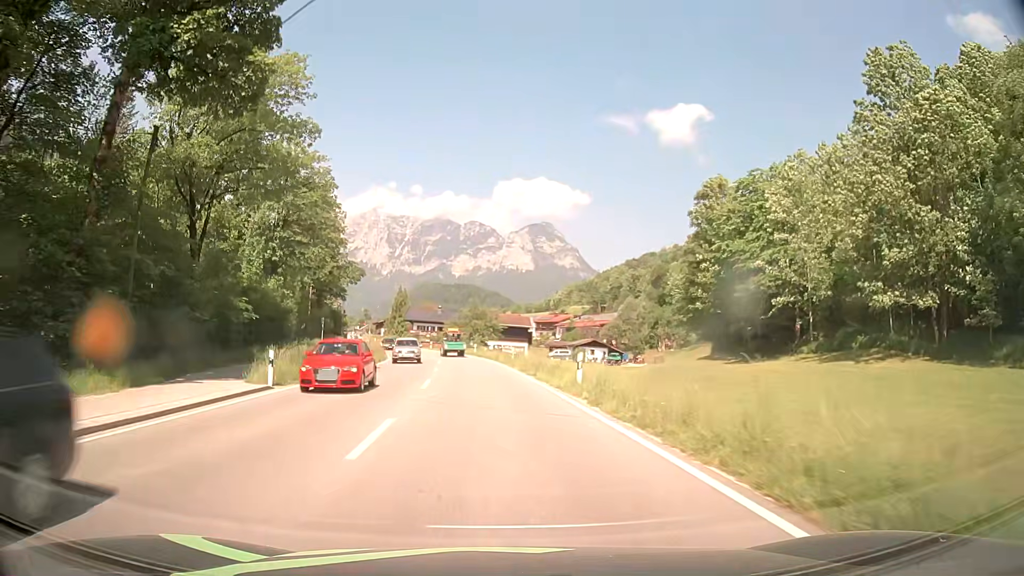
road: primary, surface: asphalt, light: Day
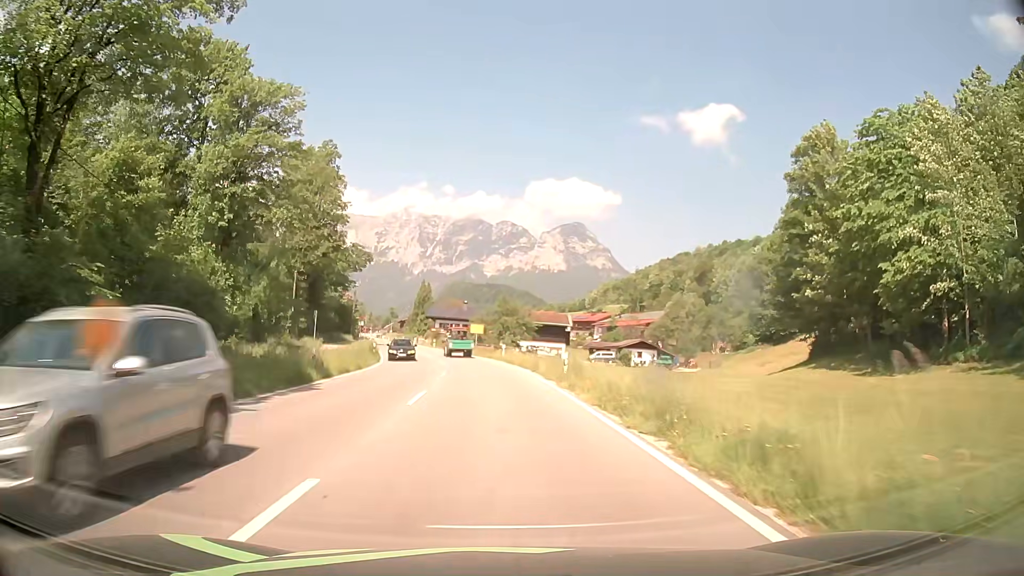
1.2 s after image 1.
(-0.6, +17.4) m; -3°
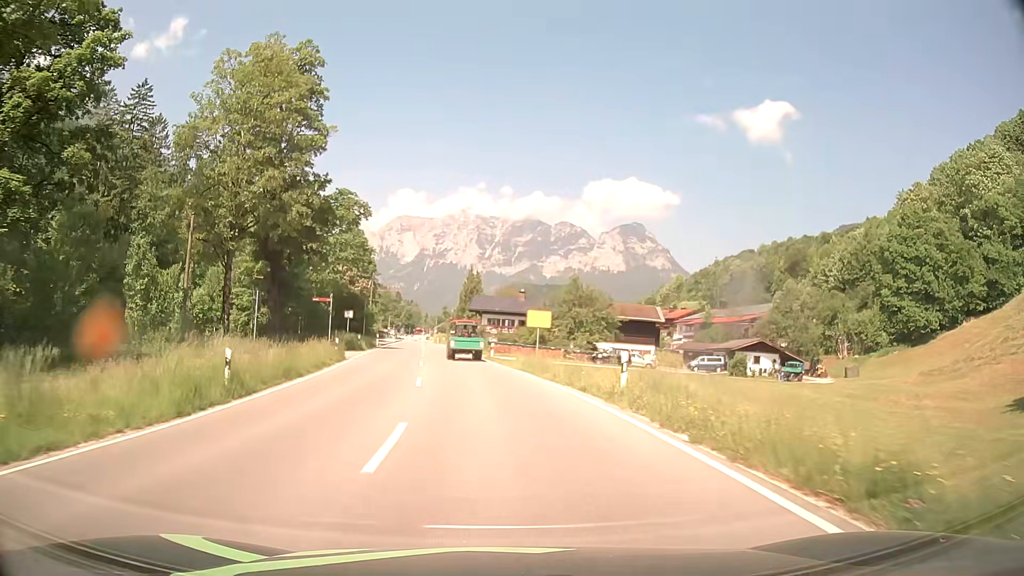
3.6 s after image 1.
(-1.2, +31.5) m; -5°
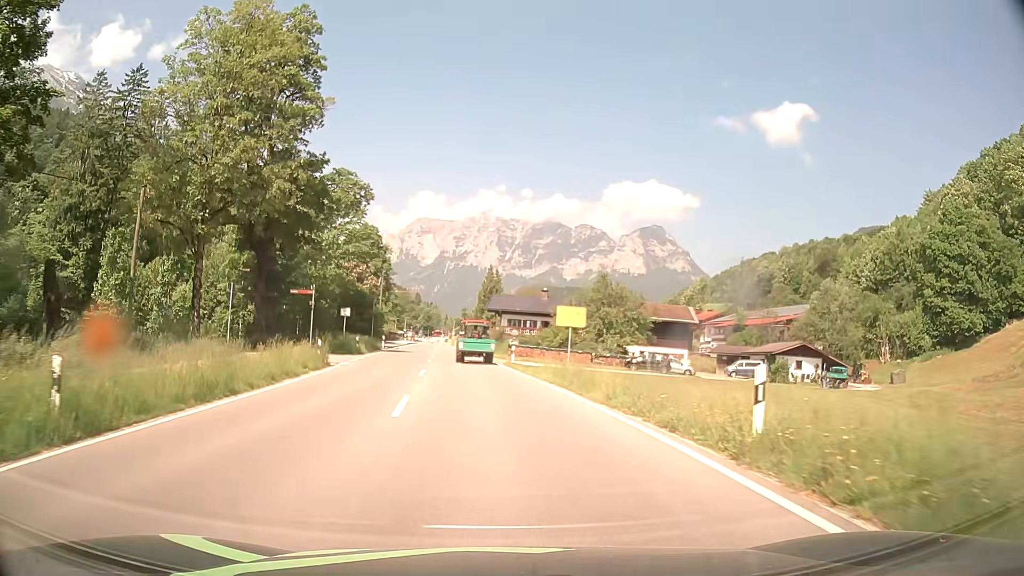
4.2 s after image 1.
(-0.1, +7.2) m; -2°
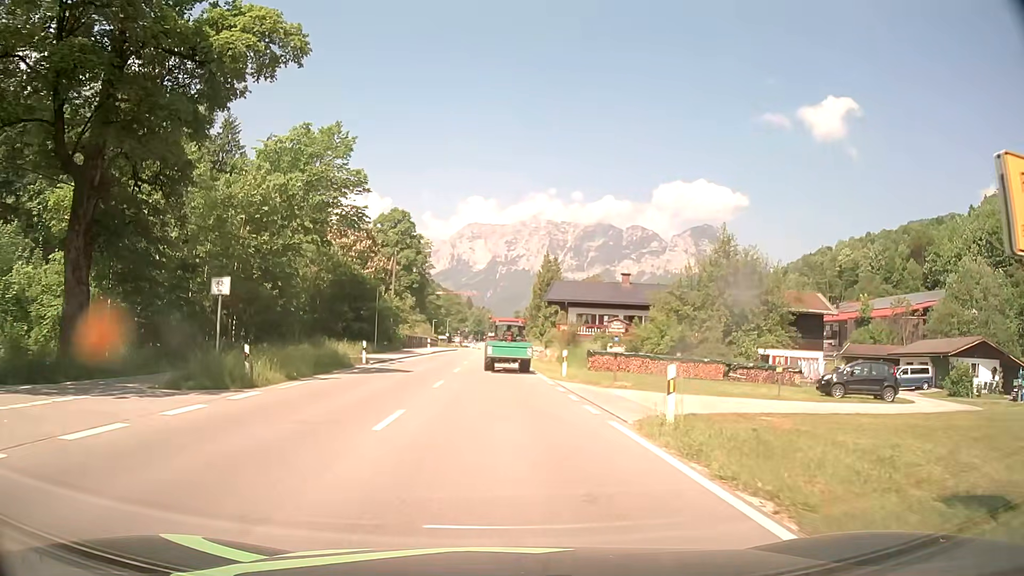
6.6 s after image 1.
(-1.1, +25.7) m; -4°
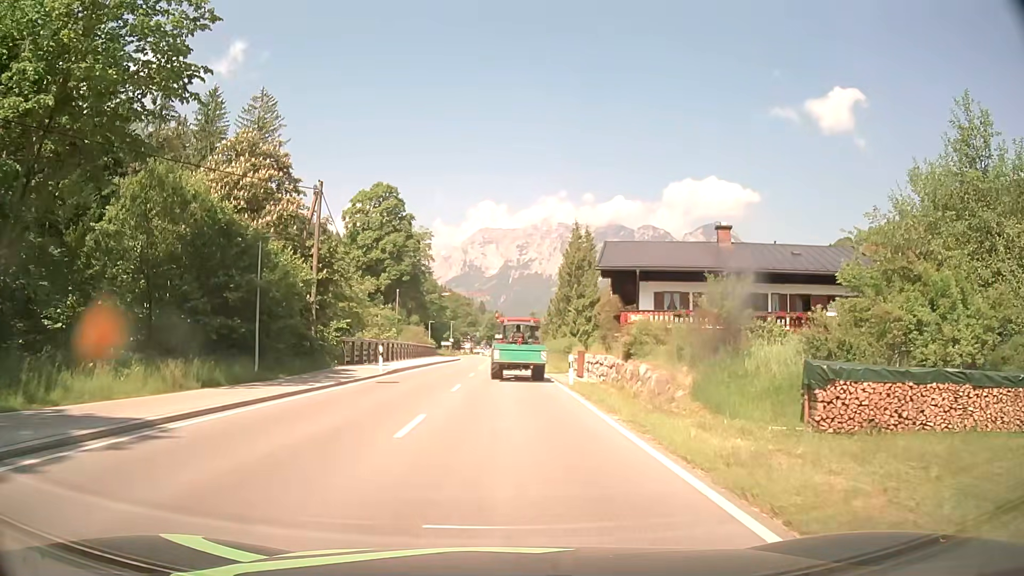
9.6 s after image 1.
(-0.4, +27.4) m; -1°
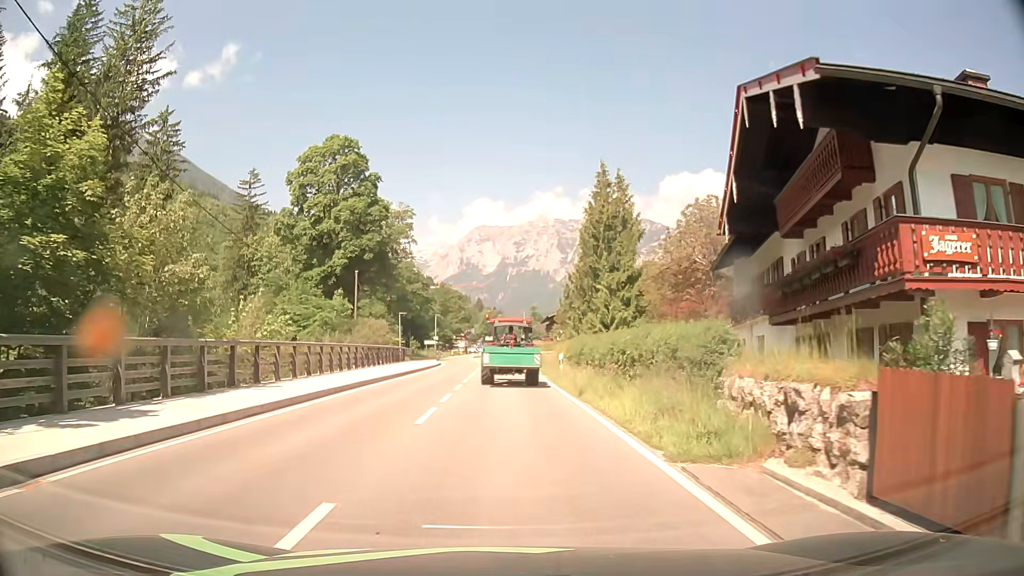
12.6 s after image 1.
(0.0, +25.0) m; 0°
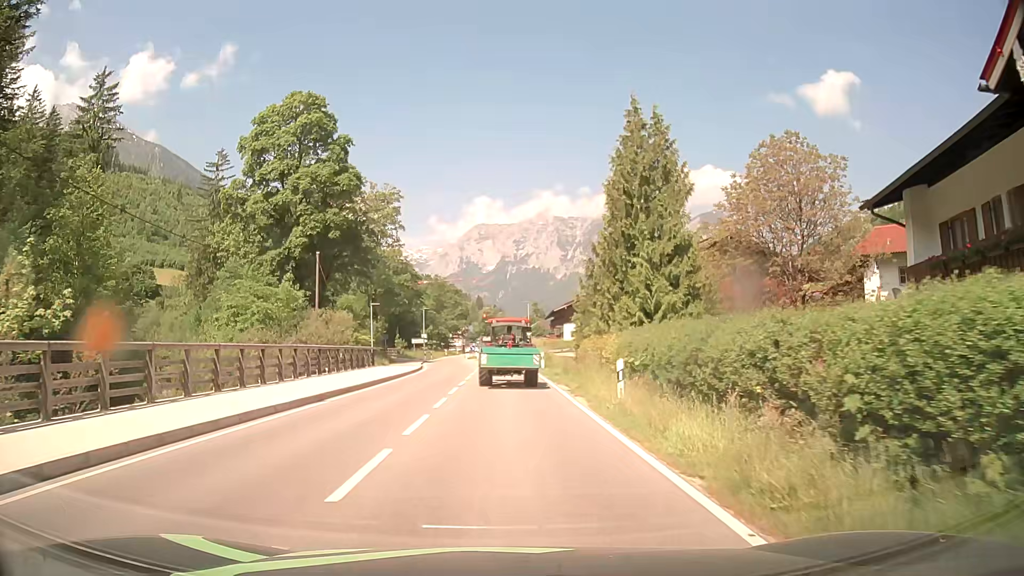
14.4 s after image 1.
(-0.1, +14.7) m; 0°
(0, +10) (0, +20) (0, +30) (0, +40) (-1, +50) (-1, +60) (-1, +70) (-1, +80) (-1, +90) (-1, +100) m
